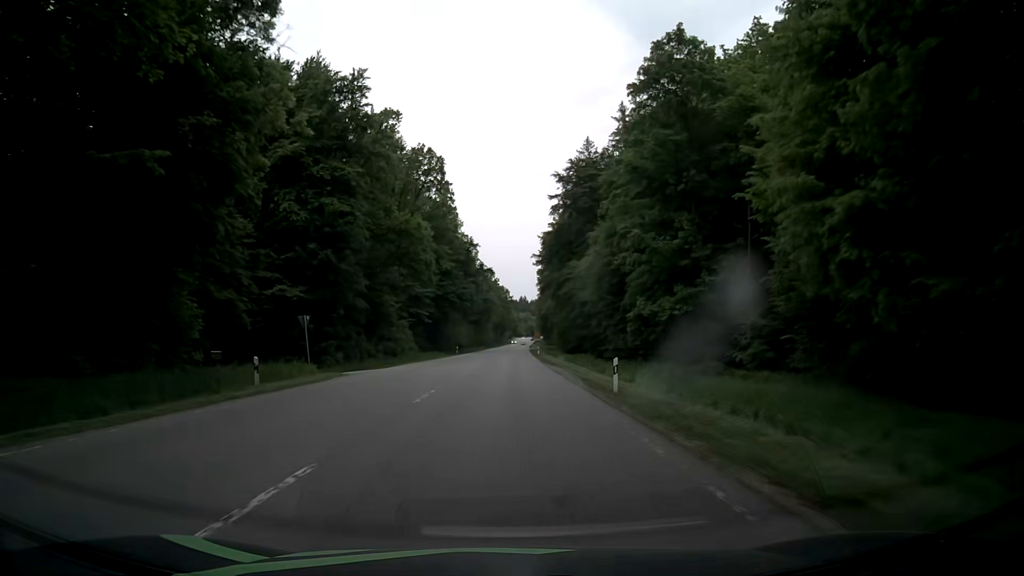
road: secondary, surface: asphalt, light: Day
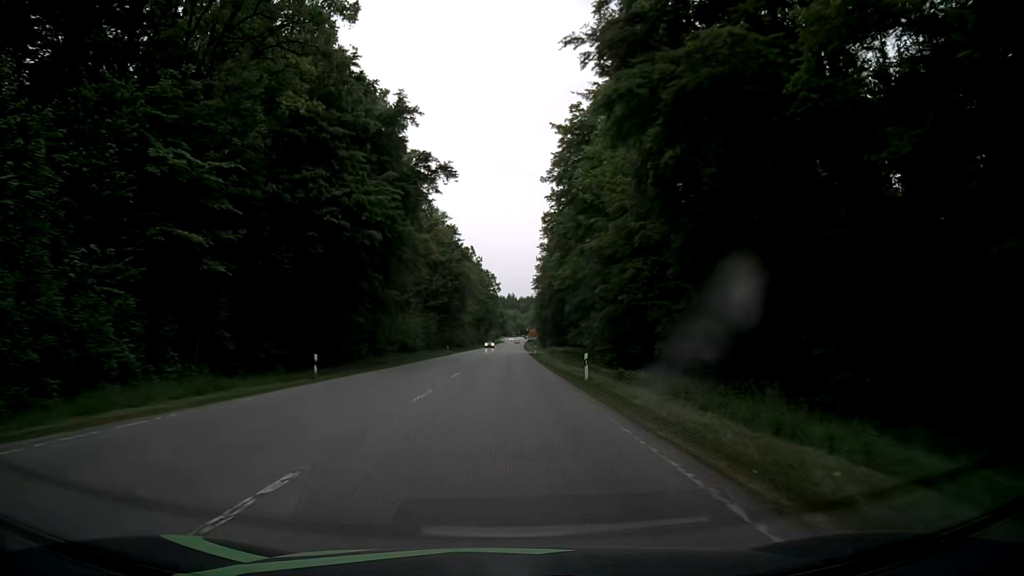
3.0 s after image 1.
(+1.1, +60.2) m; +1°
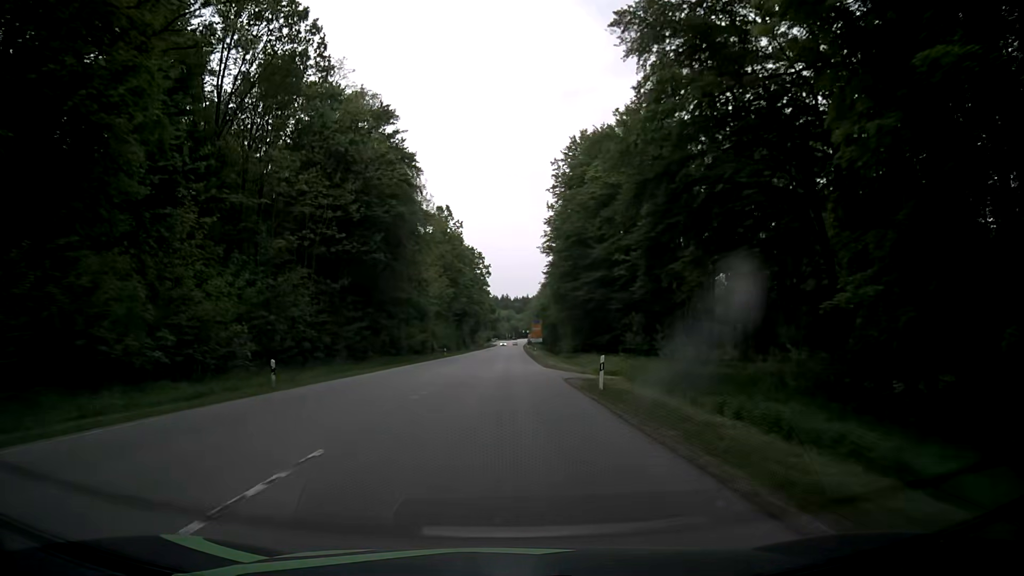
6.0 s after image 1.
(+0.5, +58.5) m; +1°
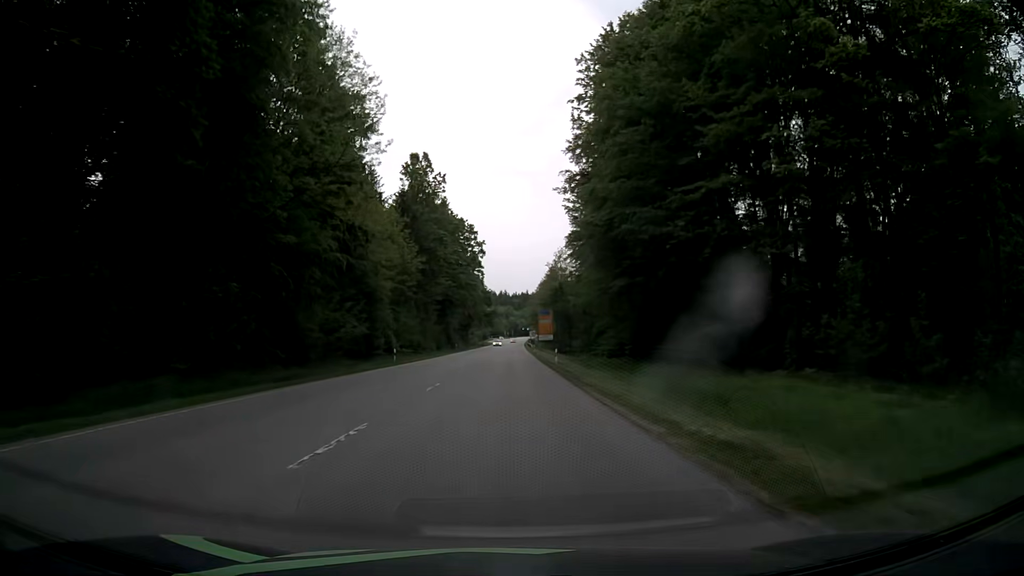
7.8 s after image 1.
(+0.1, +34.1) m; 0°
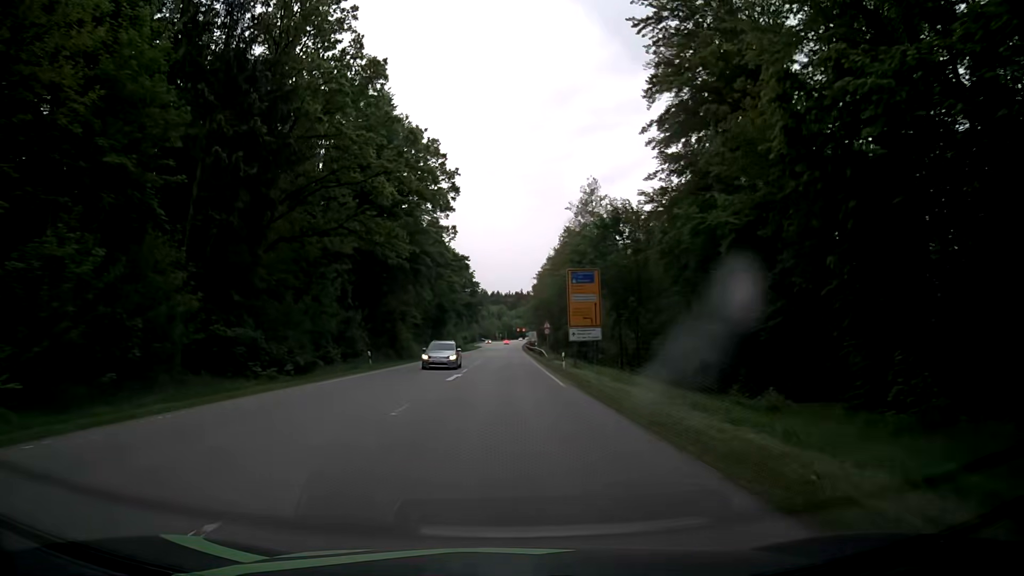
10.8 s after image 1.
(+0.4, +53.8) m; +1°
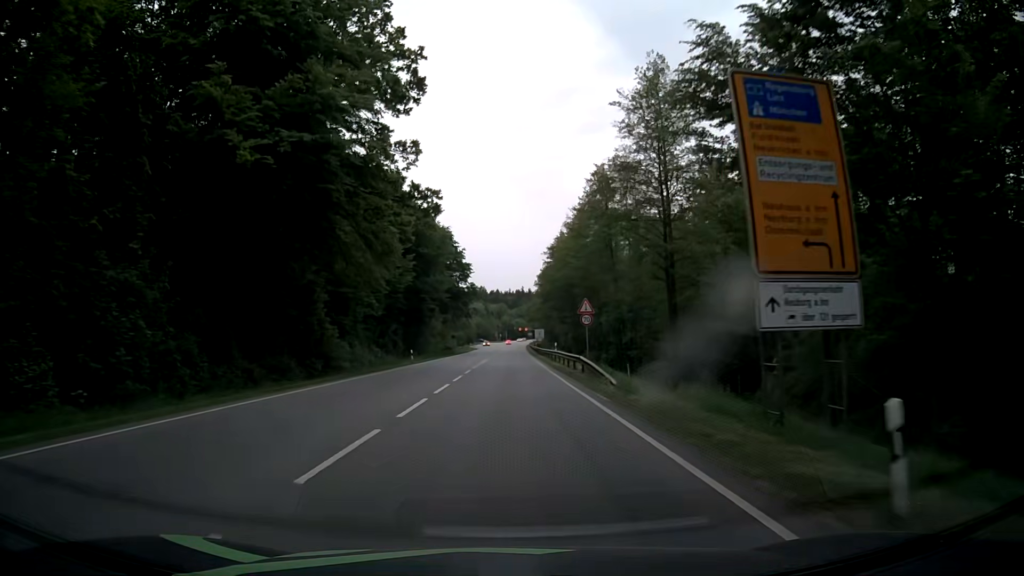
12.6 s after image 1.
(0.0, +31.0) m; 0°
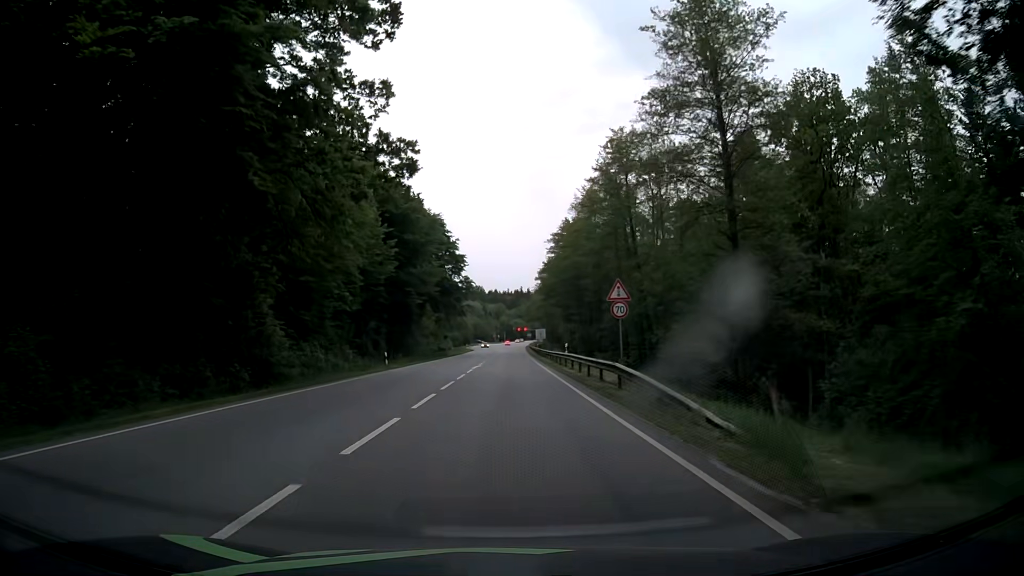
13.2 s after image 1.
(0.0, +10.2) m; 0°
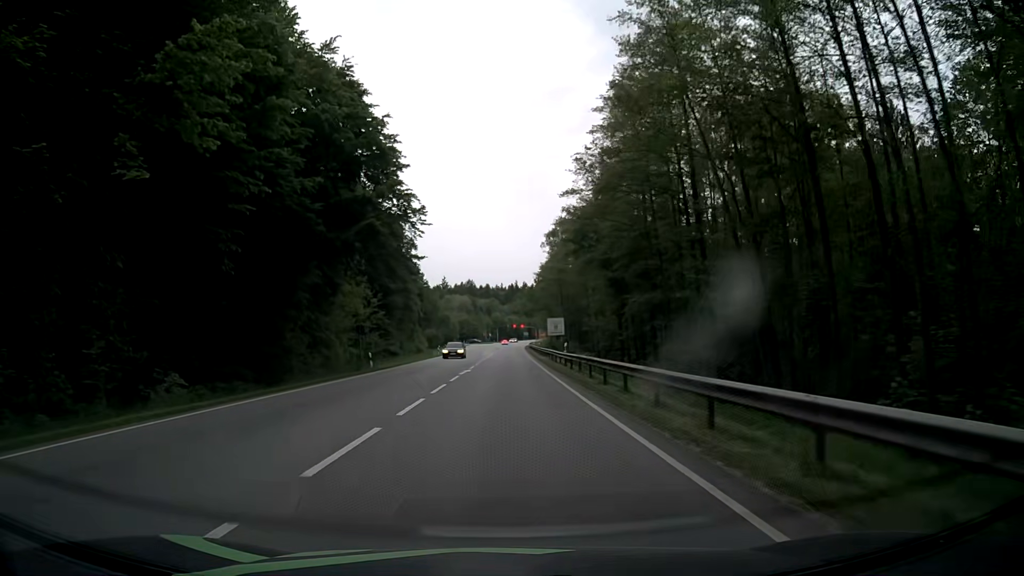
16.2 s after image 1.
(+0.5, +49.3) m; +1°
(0, +10) (0, +20) (0, +30) (0, +40) (0, +50) (0, +60) (0, +70) (0, +80) (0, +90) (0, +100) m
